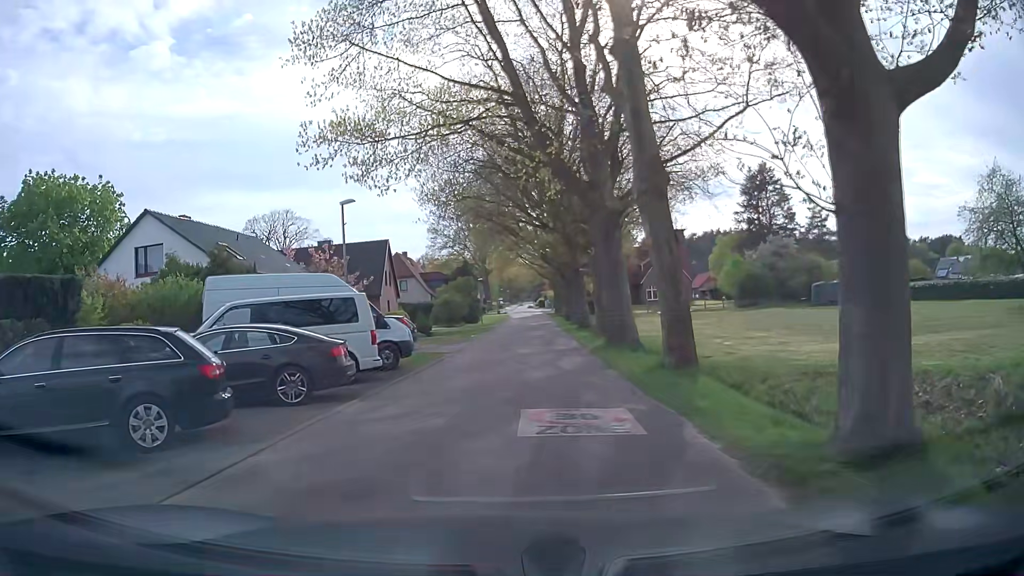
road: residential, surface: asphalt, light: Day
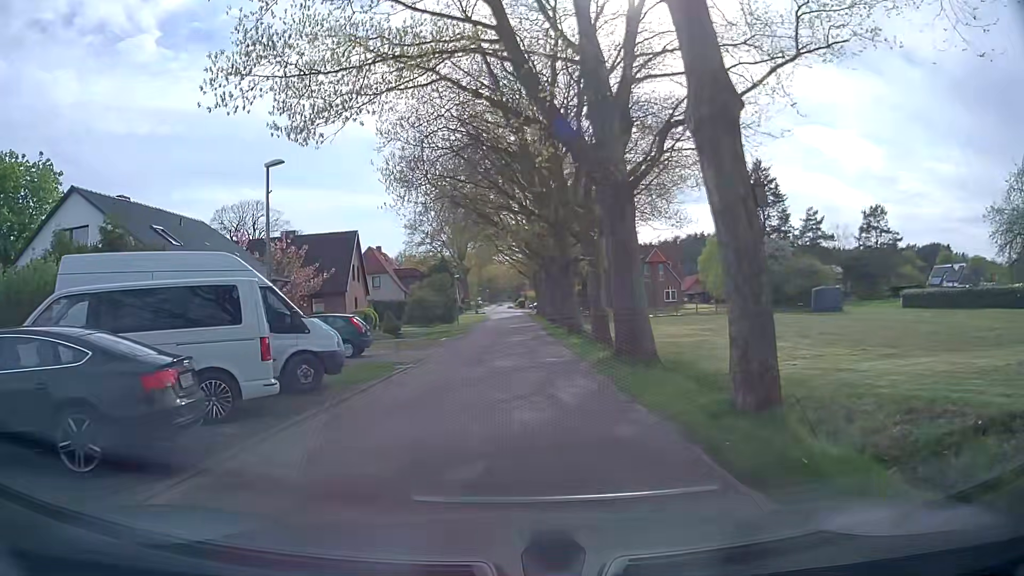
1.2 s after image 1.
(0.0, +5.6) m; +1°
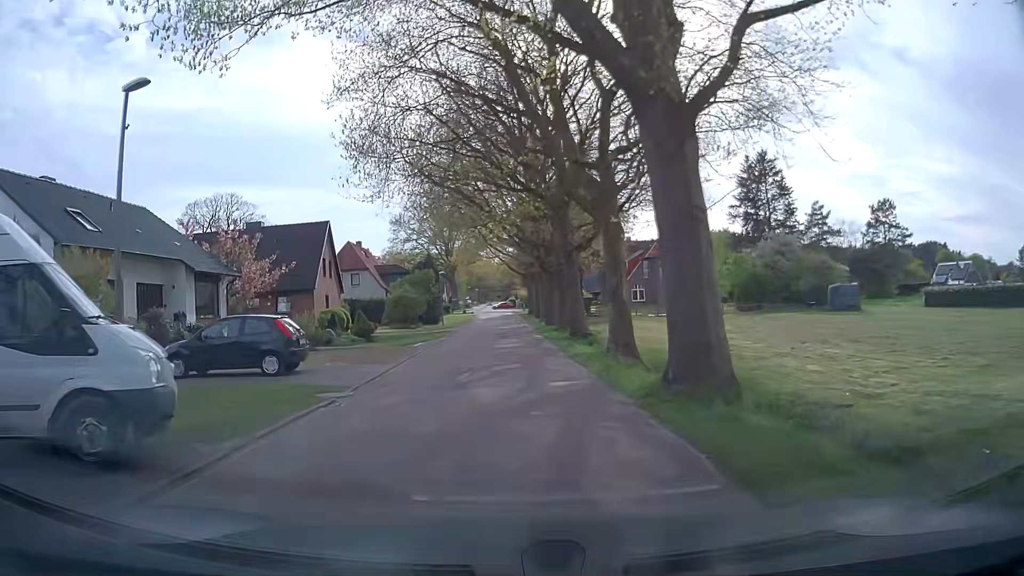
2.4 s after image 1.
(+0.1, +6.5) m; 0°
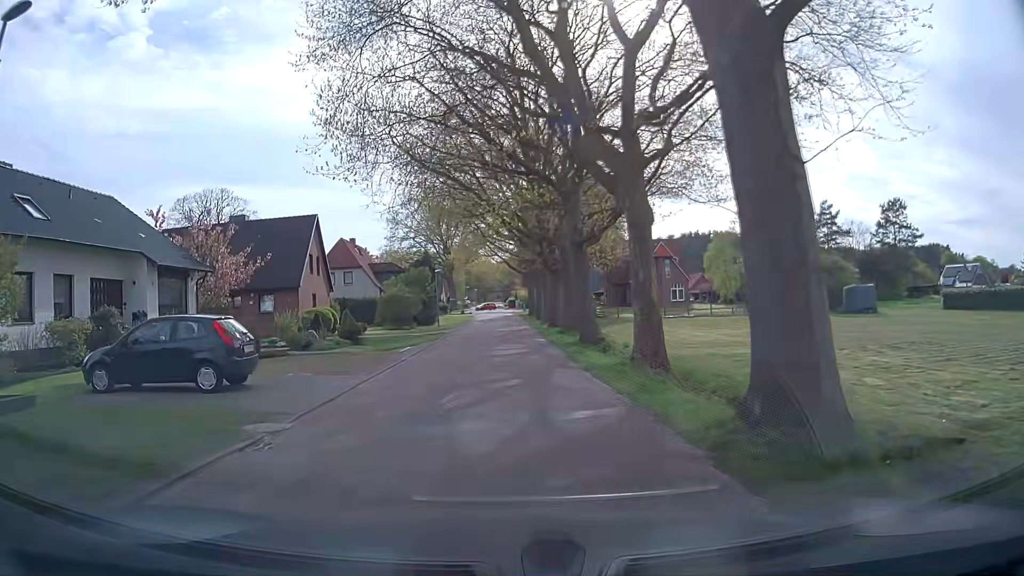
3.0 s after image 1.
(0.0, +3.6) m; +1°
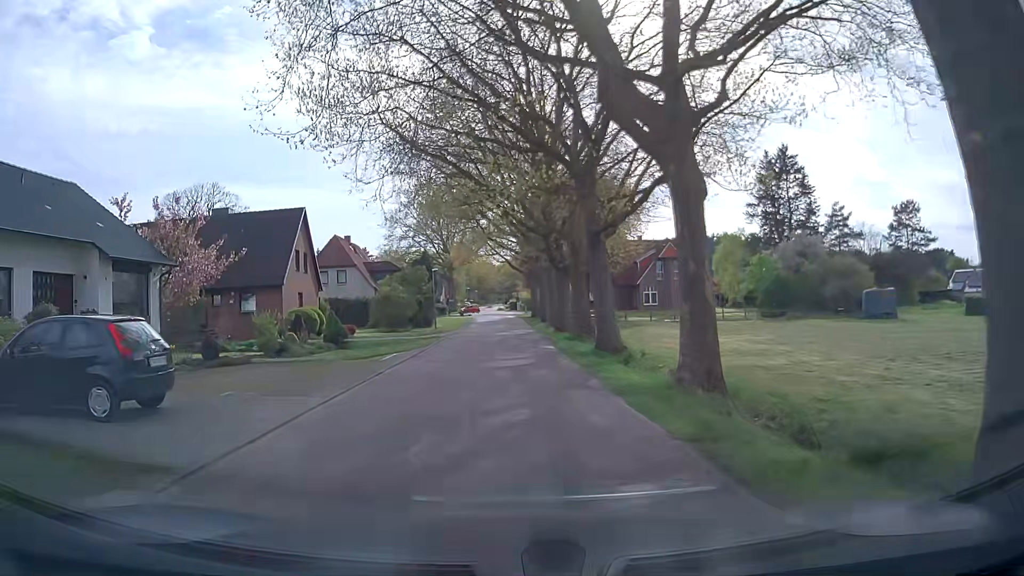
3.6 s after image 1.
(0.0, +3.7) m; 0°
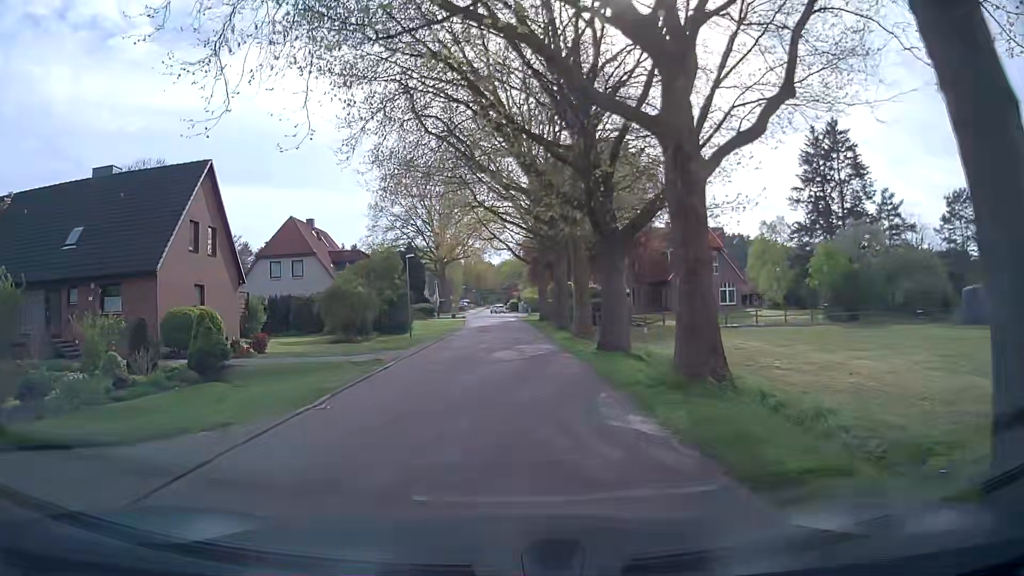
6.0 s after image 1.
(-0.1, +16.0) m; 0°
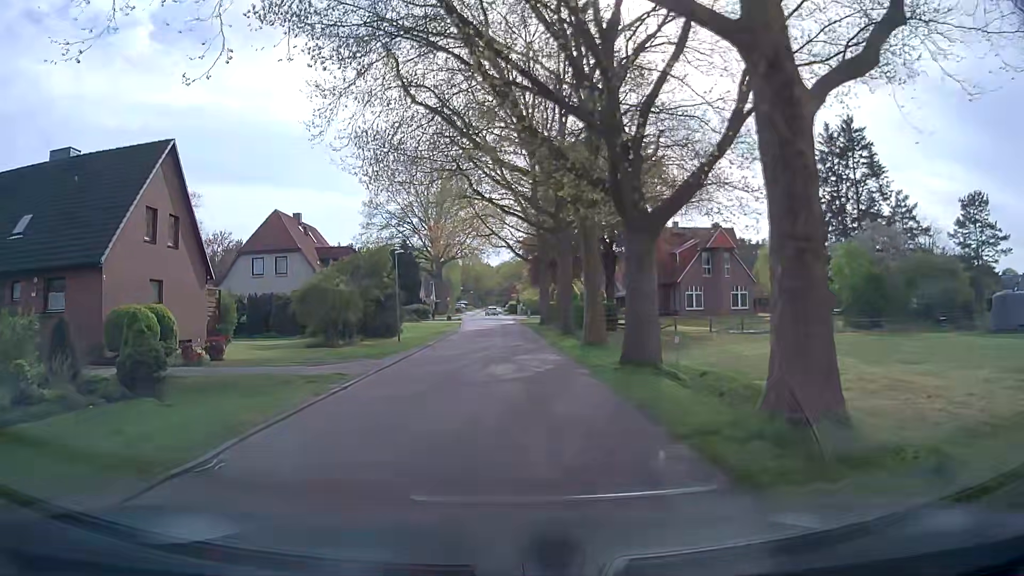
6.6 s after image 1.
(0.0, +4.0) m; +1°
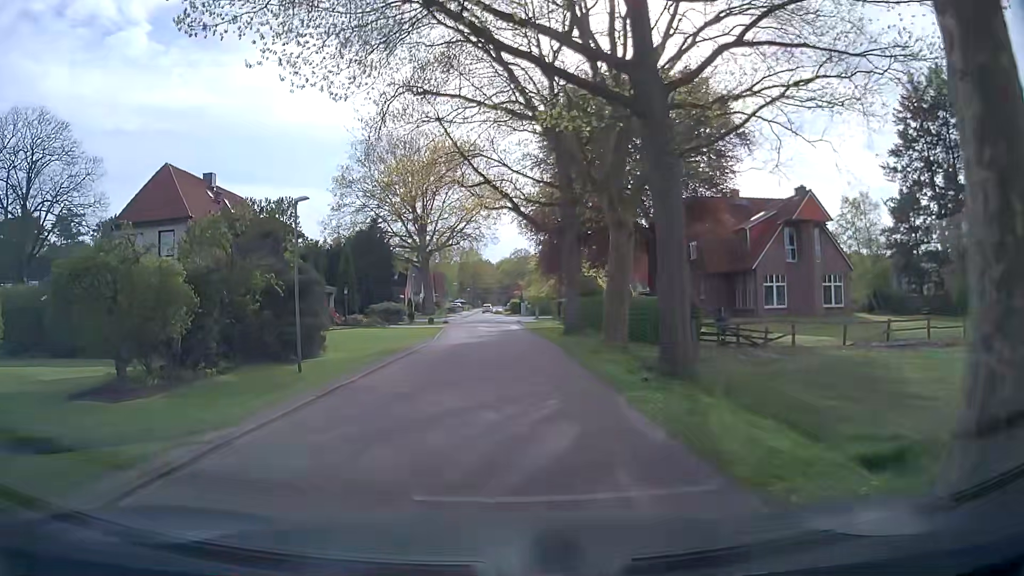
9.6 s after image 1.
(-0.3, +19.5) m; -1°
